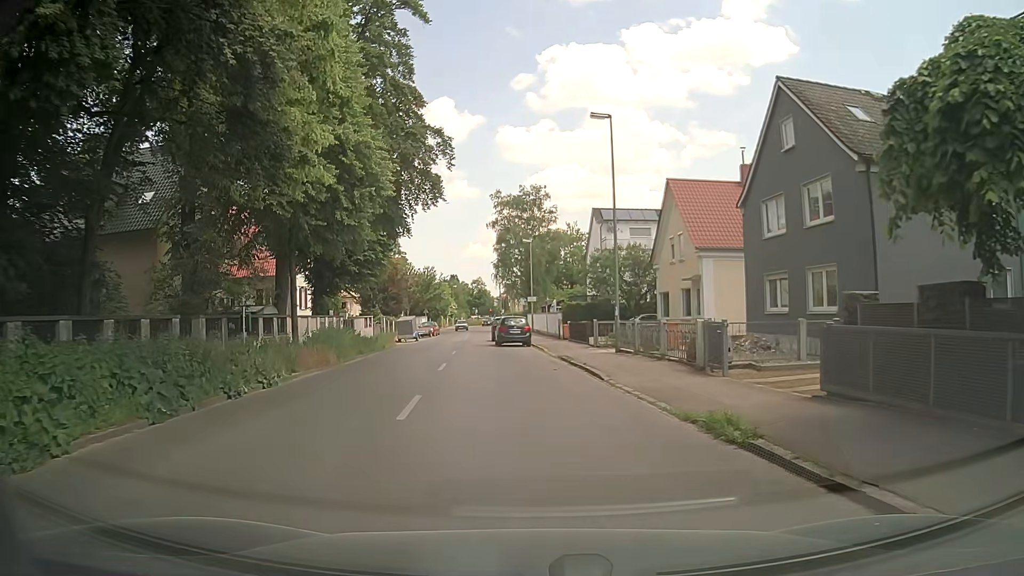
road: tertiary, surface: asphalt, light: Day
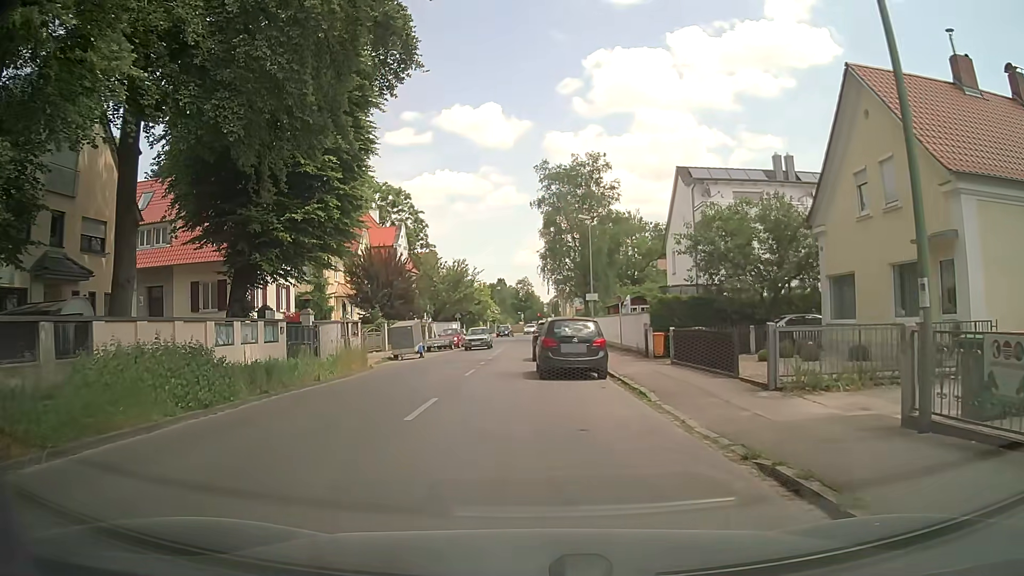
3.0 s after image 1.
(-0.7, +17.3) m; -5°
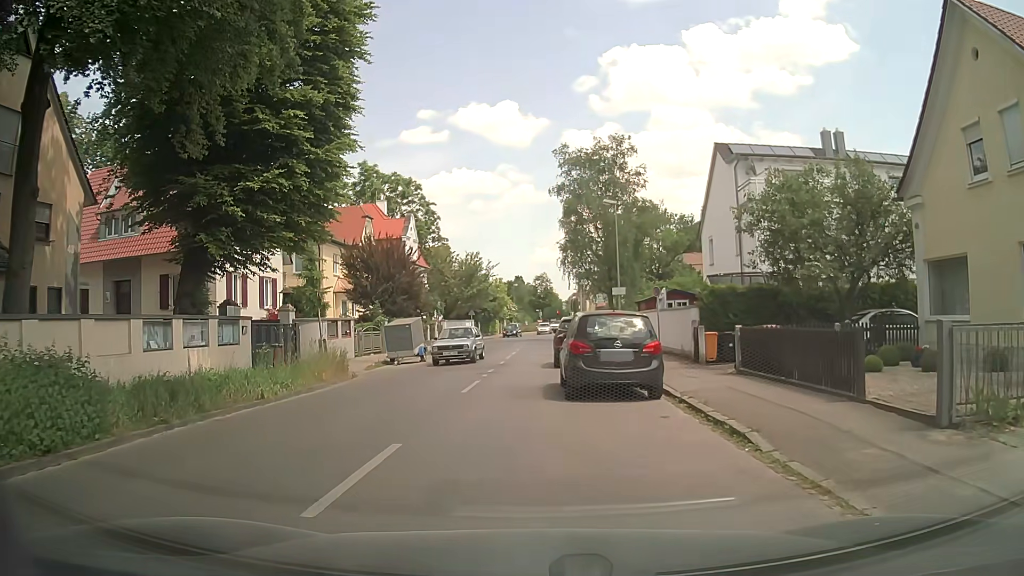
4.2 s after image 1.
(-0.1, +5.0) m; -1°
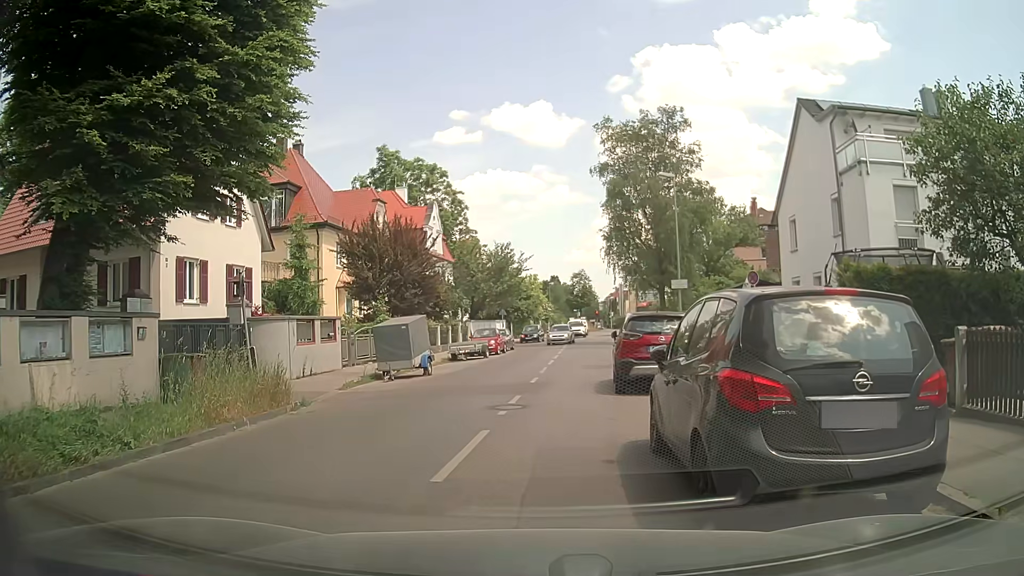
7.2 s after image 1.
(-0.2, +7.4) m; -4°
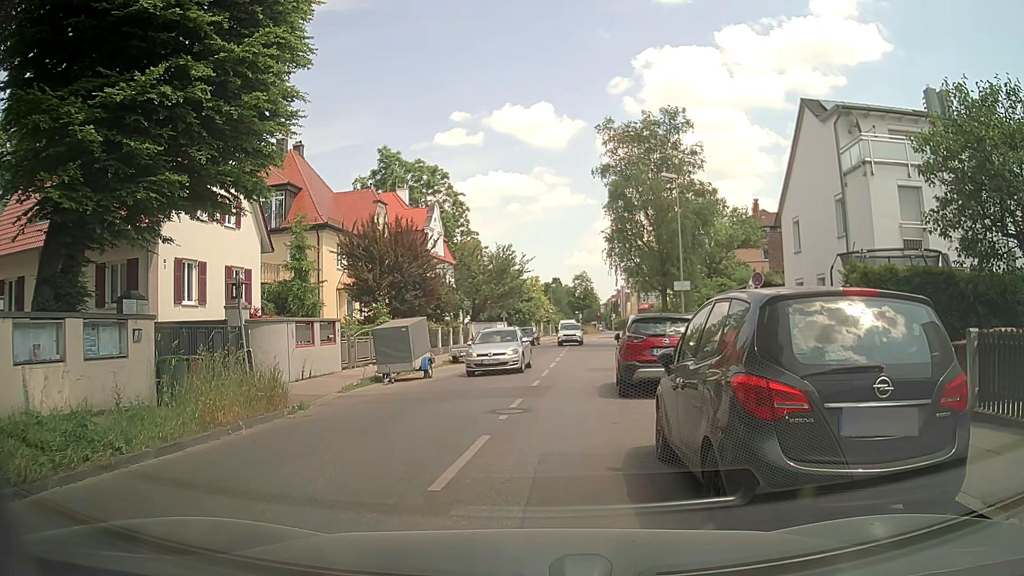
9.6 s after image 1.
(0.0, +0.3) m; 0°
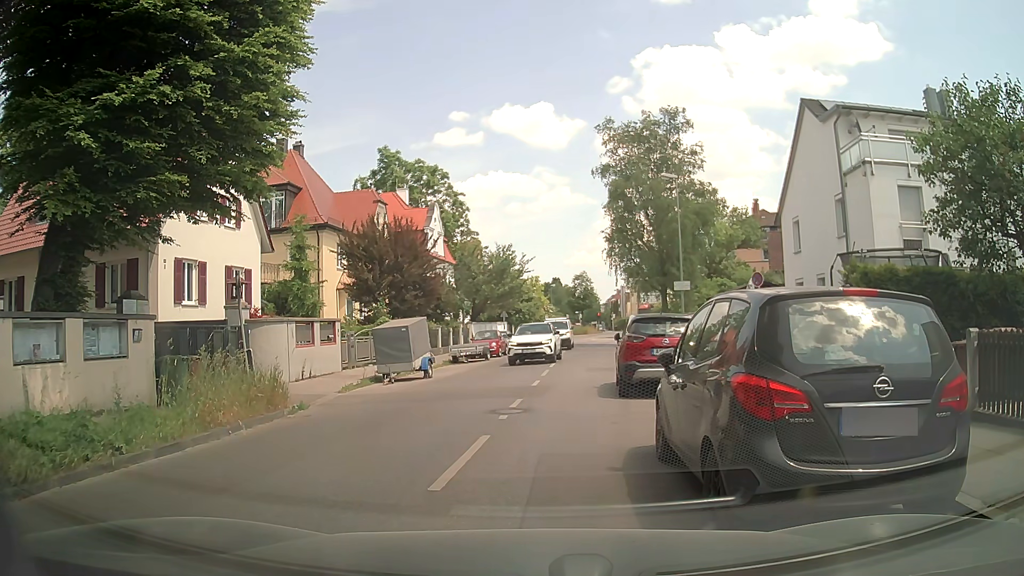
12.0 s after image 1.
(0.0, 0.0) m; 0°
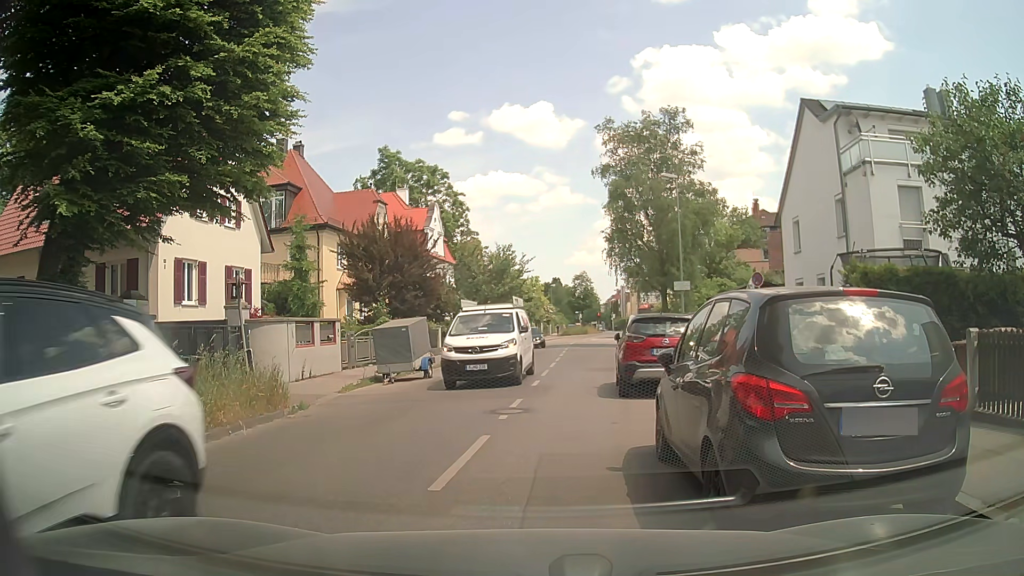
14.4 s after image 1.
(0.0, 0.0) m; 0°
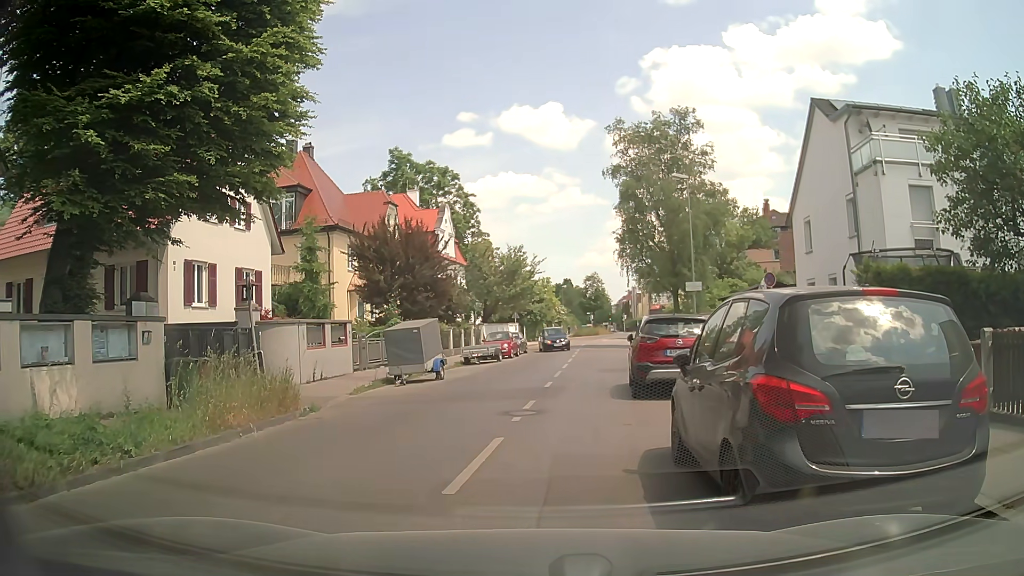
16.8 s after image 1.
(0.0, 0.0) m; 0°
(-1, +10) (+1, +20) (+3, +29) (+4, +39) (+5, +49) (+7, +59) (+9, +69) (+12, +78) (+16, +88) (+20, +97) m
